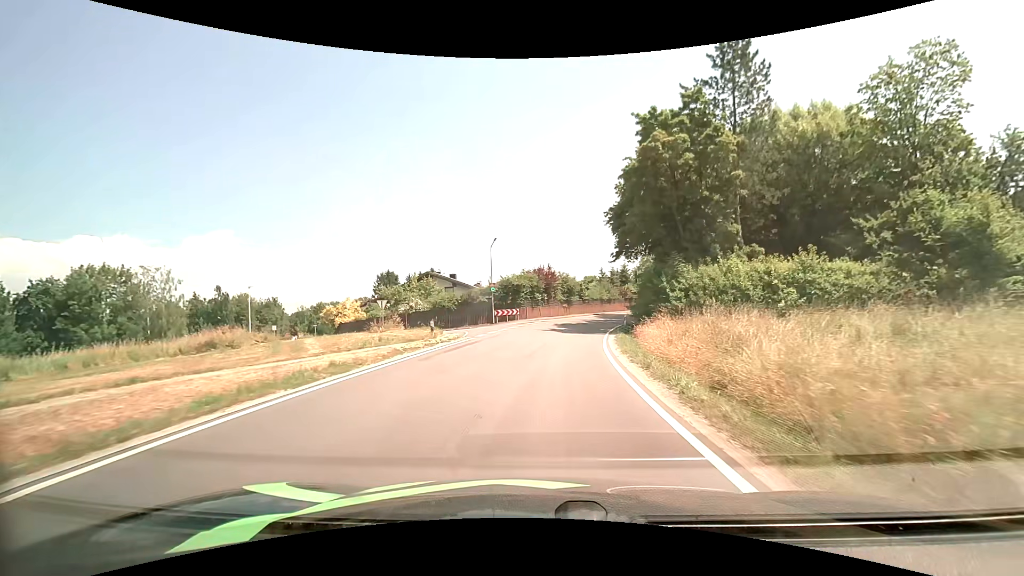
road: secondary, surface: asphalt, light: Day
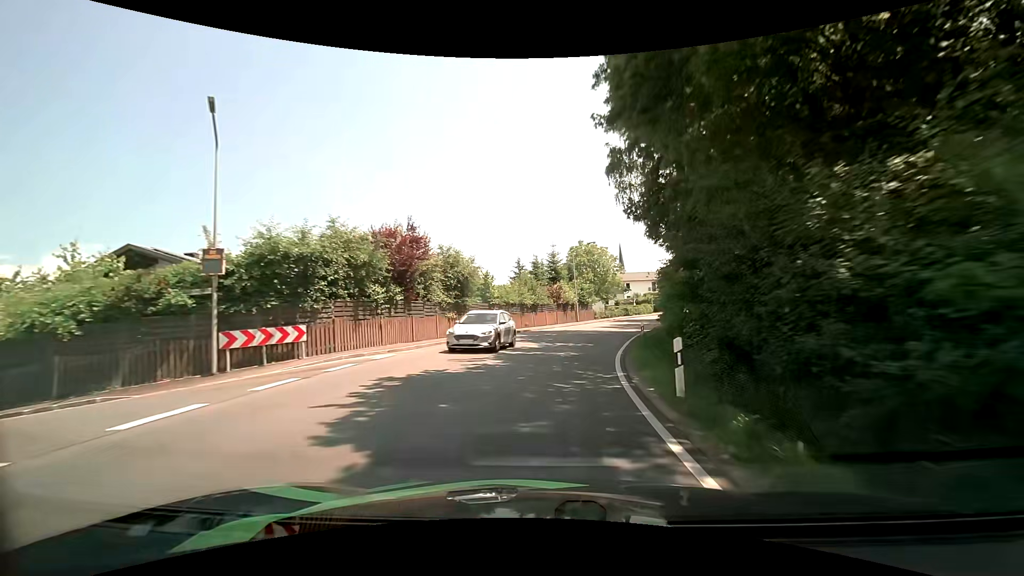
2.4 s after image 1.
(+2.4, +30.2) m; +10°
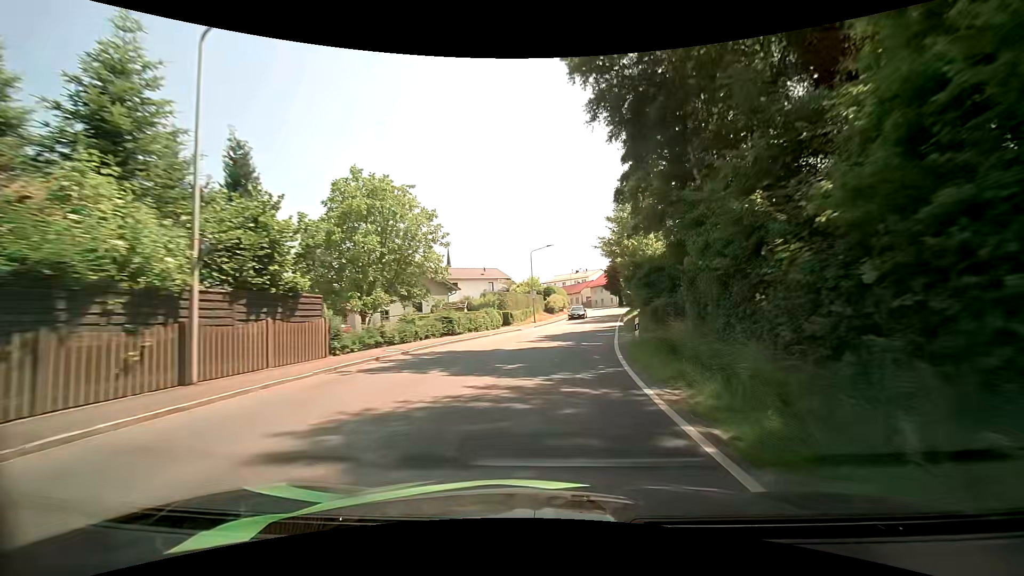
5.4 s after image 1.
(+6.3, +38.8) m; +20°
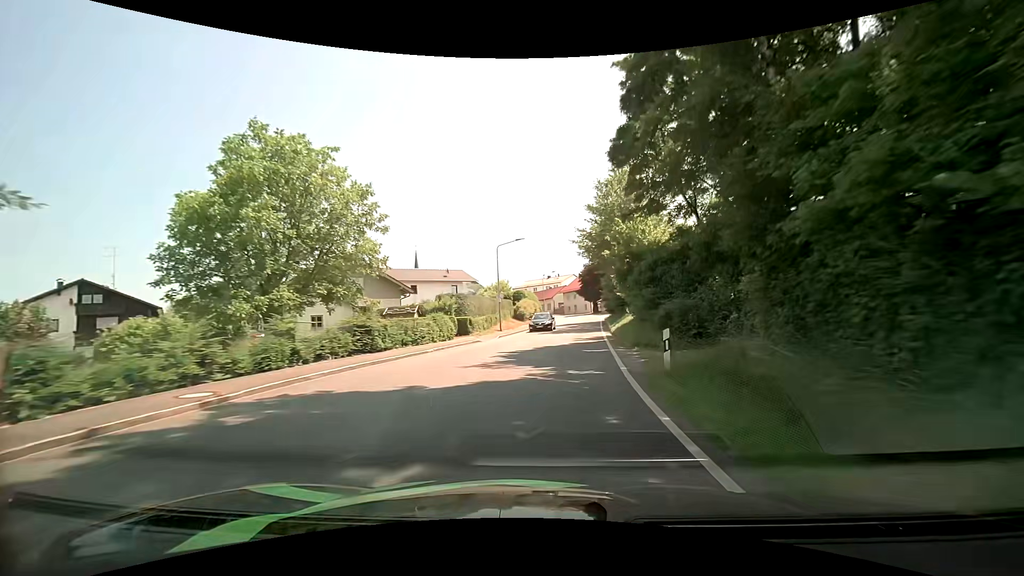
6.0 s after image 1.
(+0.2, +8.1) m; +4°
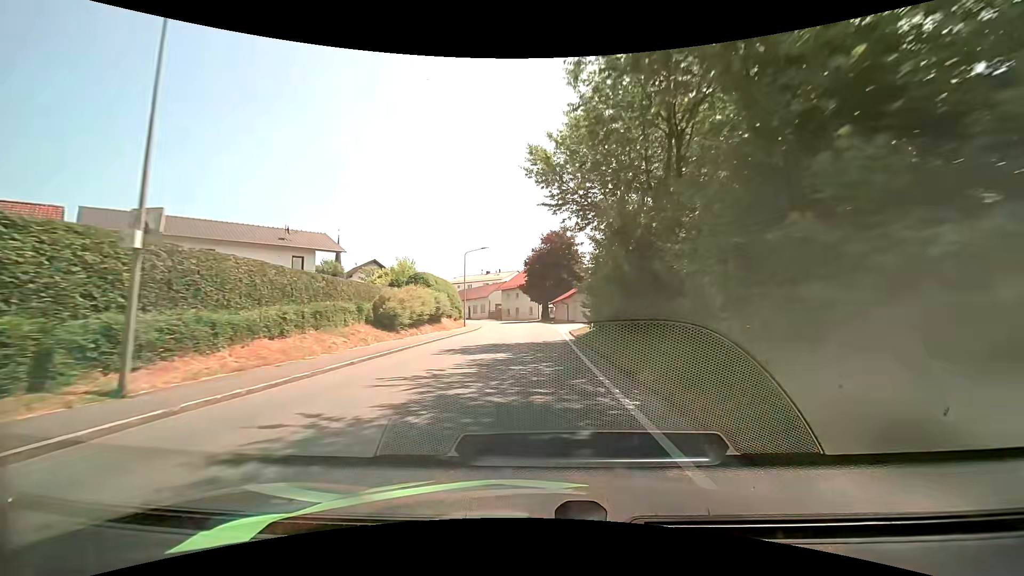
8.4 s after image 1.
(+2.5, +32.4) m; +6°
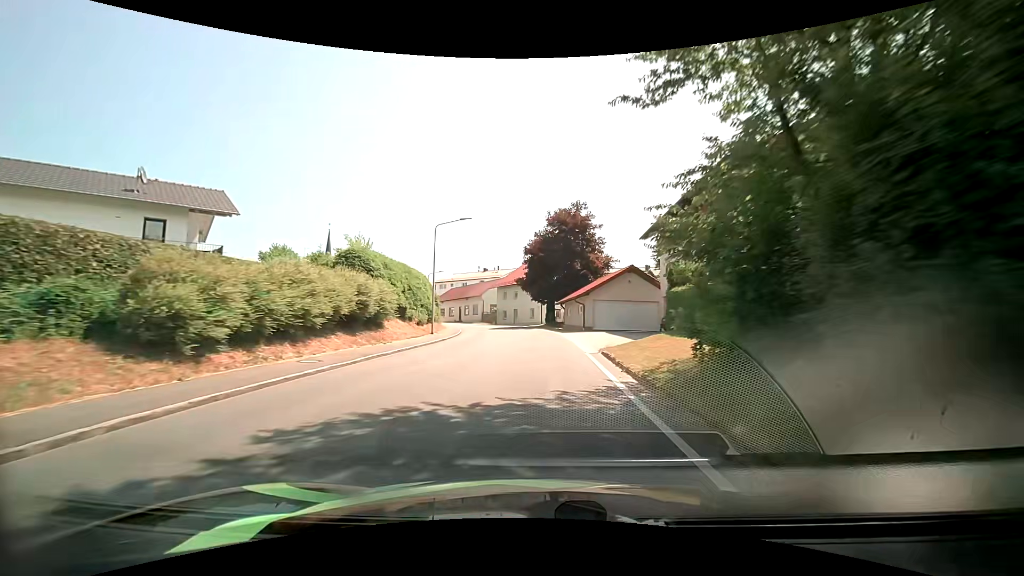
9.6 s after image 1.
(0.0, +15.7) m; 0°
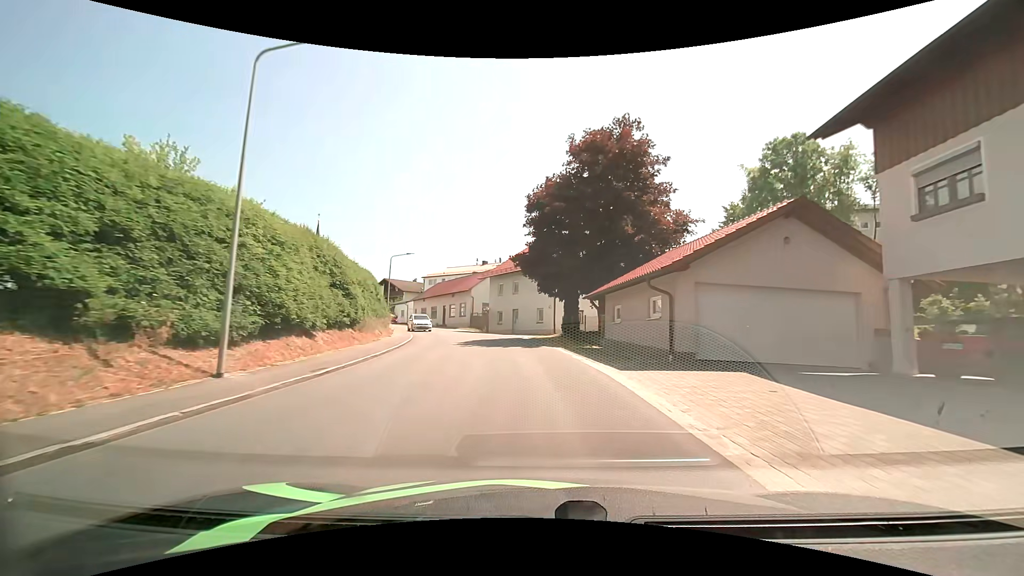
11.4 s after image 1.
(-0.2, +22.3) m; -1°
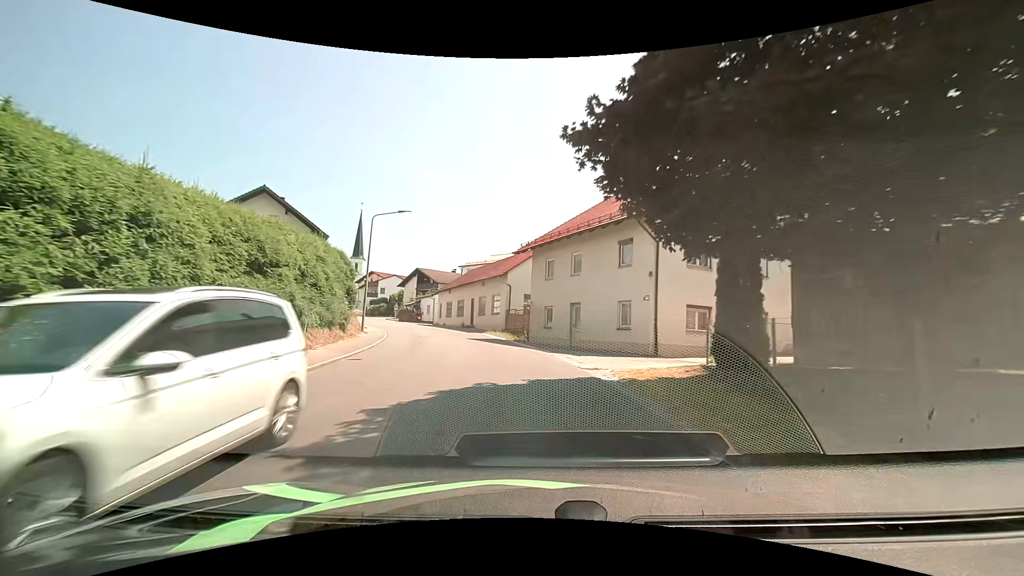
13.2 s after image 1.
(-0.8, +19.7) m; -6°
(0, +10) (-2, +20) (-4, +30) (-8, +39) (-11, +48) (-16, +57) (-20, +66) (-24, +76) (-28, +85) (-33, +93) m
